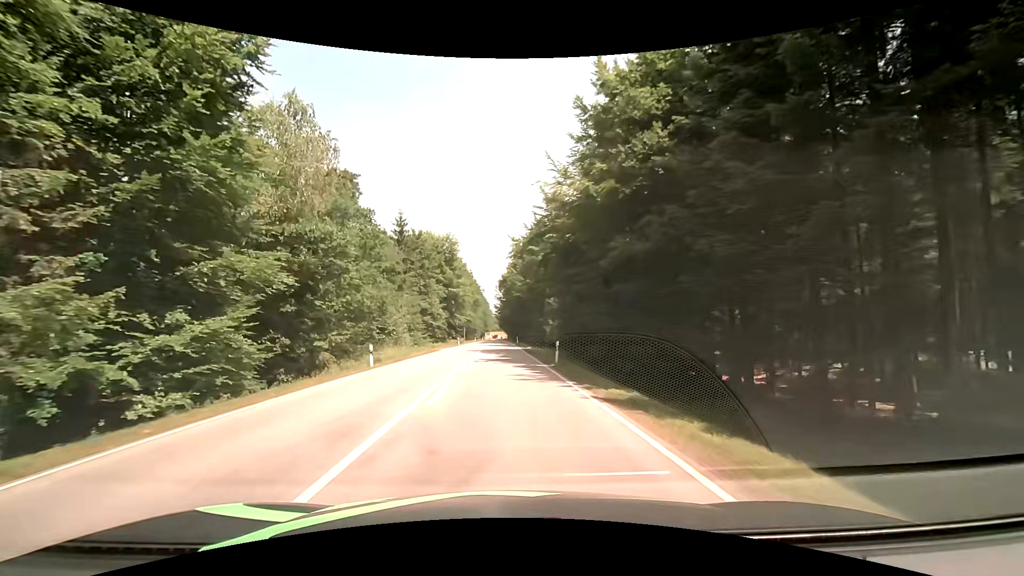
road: secondary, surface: asphalt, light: Day
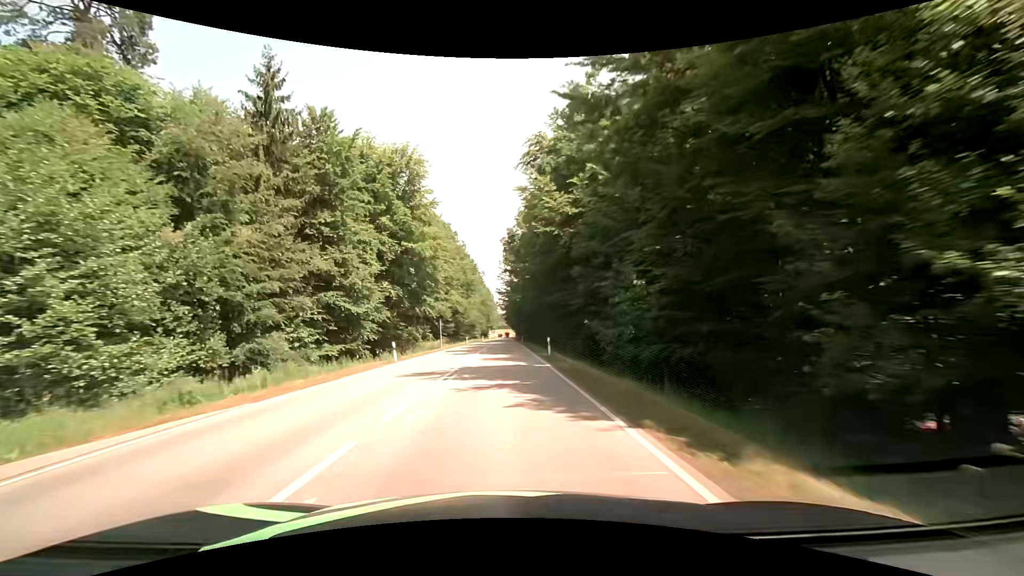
(-0.4, +46.3) m; -1°
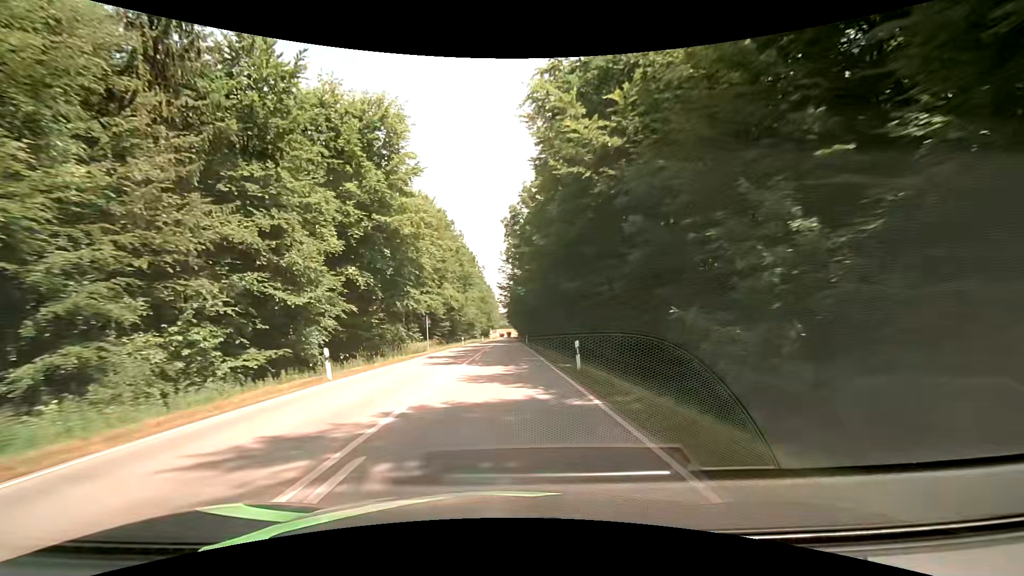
(-0.1, +10.8) m; -1°
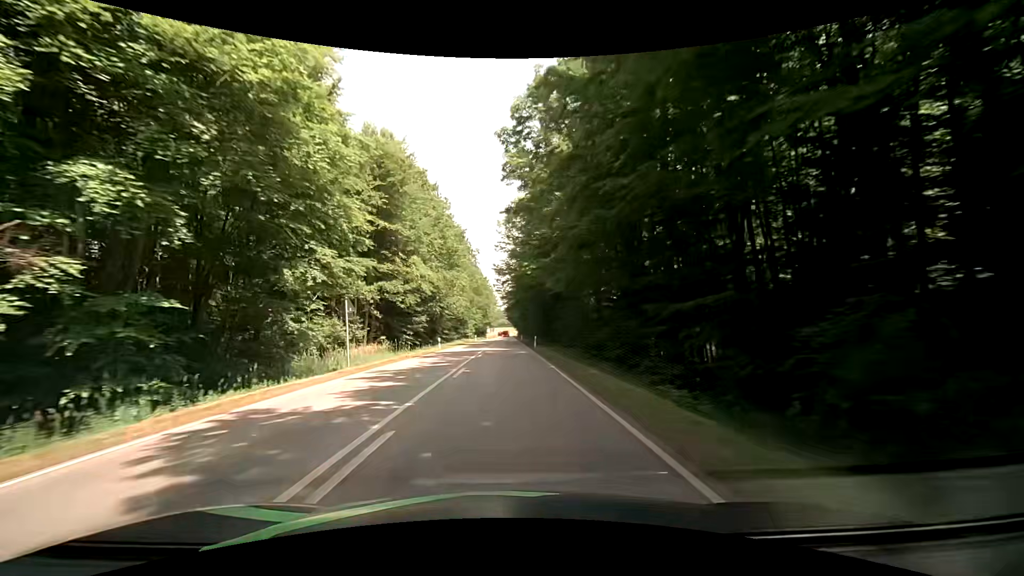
(+0.1, +22.7) m; 0°
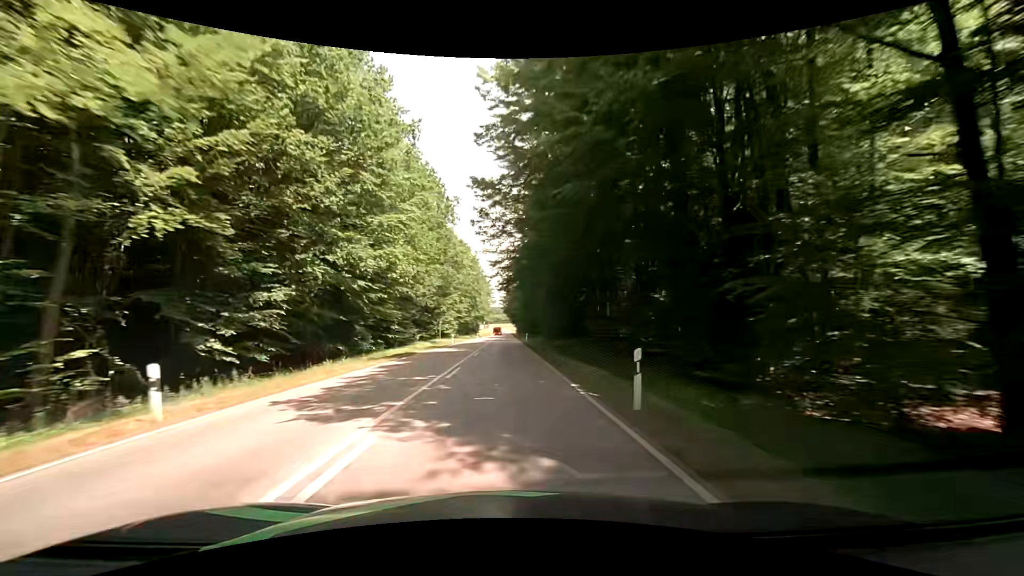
(+0.2, +36.6) m; 0°
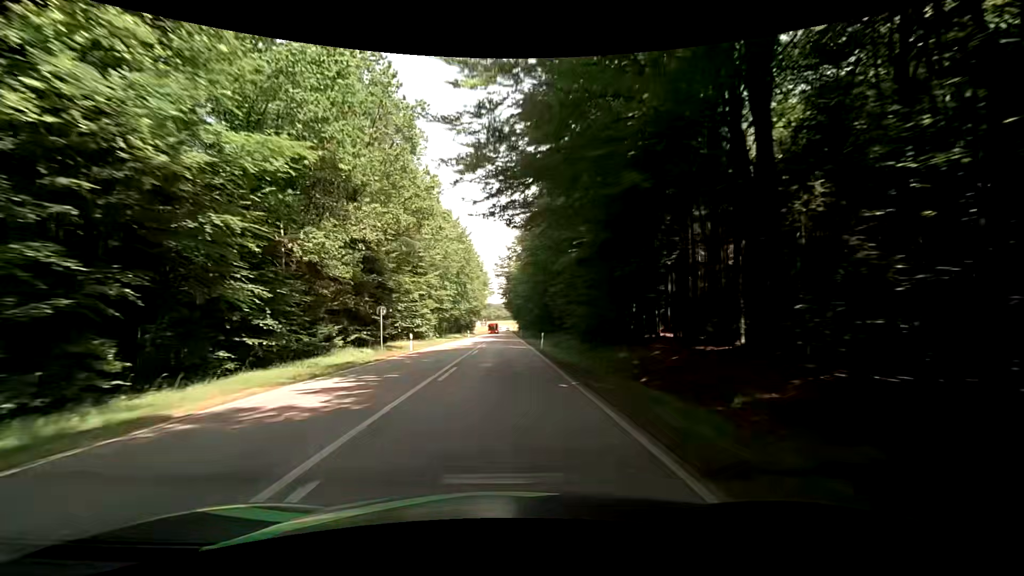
(-0.1, +25.7) m; 0°
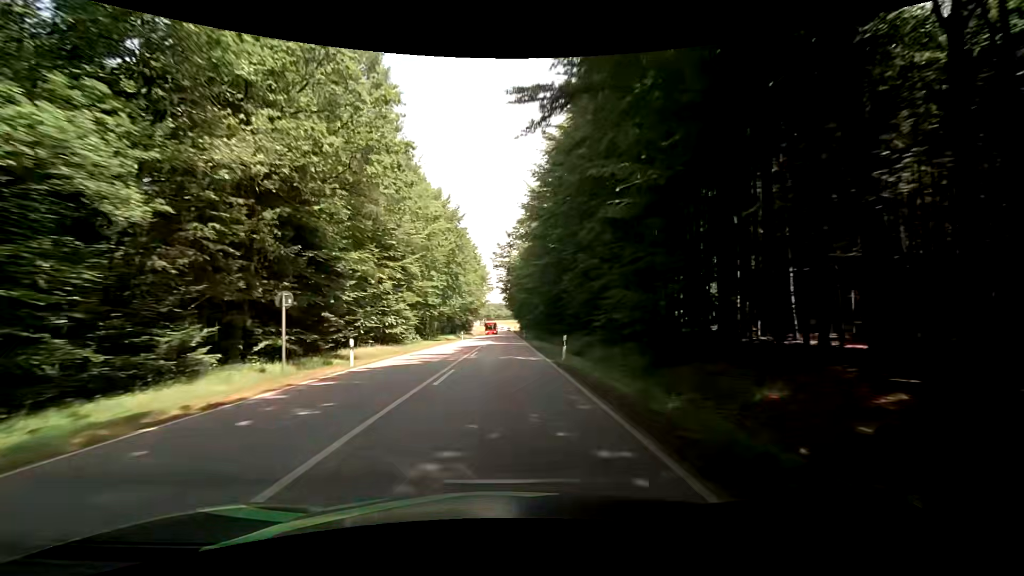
(+0.1, +12.7) m; 0°
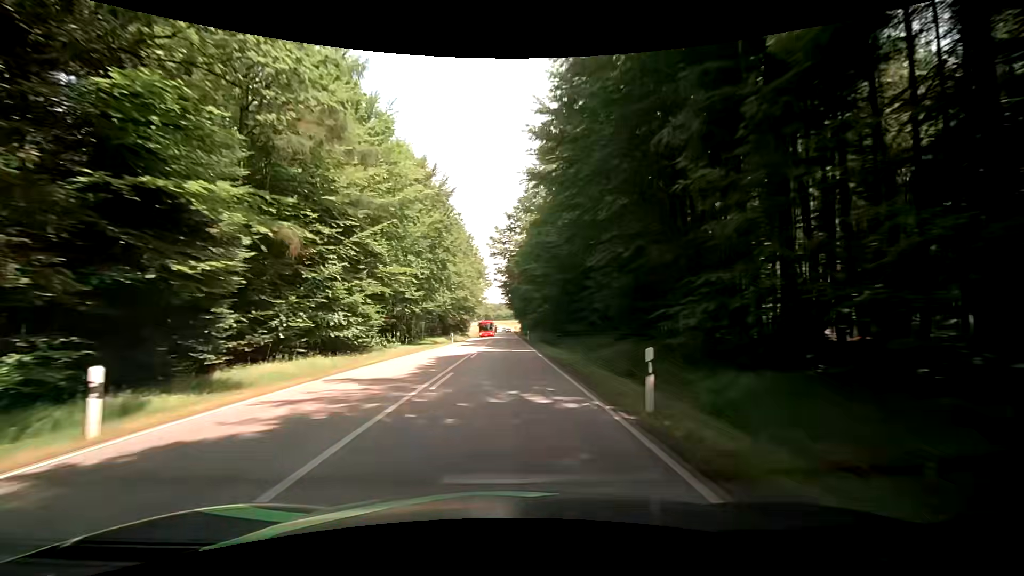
(0.0, +12.5) m; 0°
(0, +10) (0, +20) (0, +30) (0, +40) (0, +50) (0, +60) (0, +70) (0, +80) (0, +90) (0, +100) m
